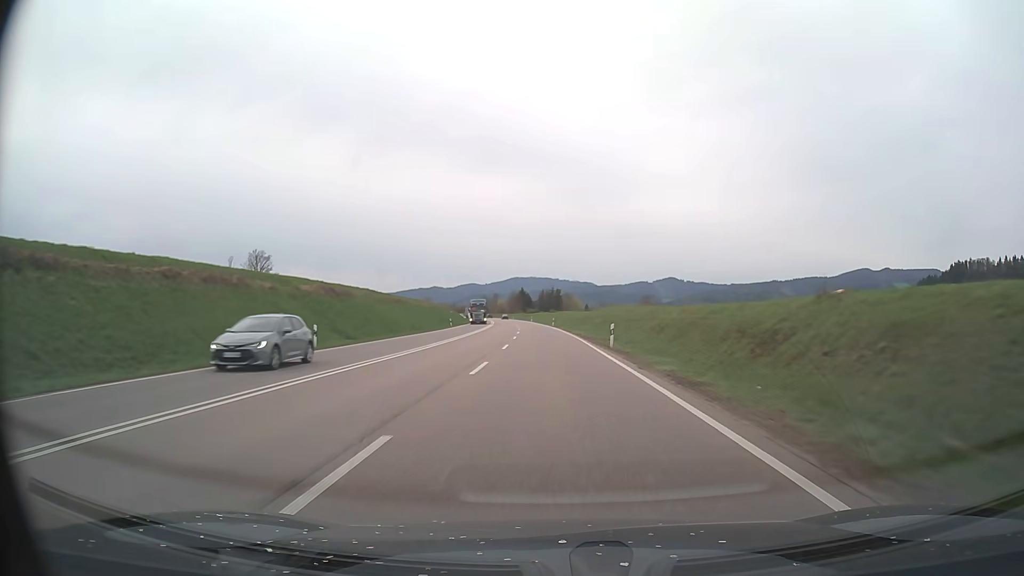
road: trunk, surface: asphalt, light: Day
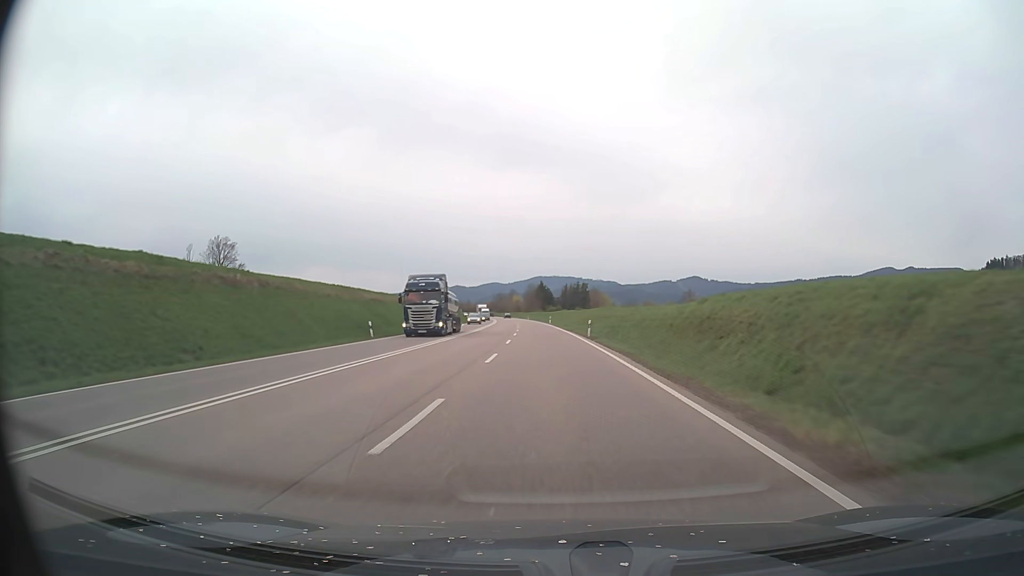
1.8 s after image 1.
(-0.8, +44.9) m; -2°
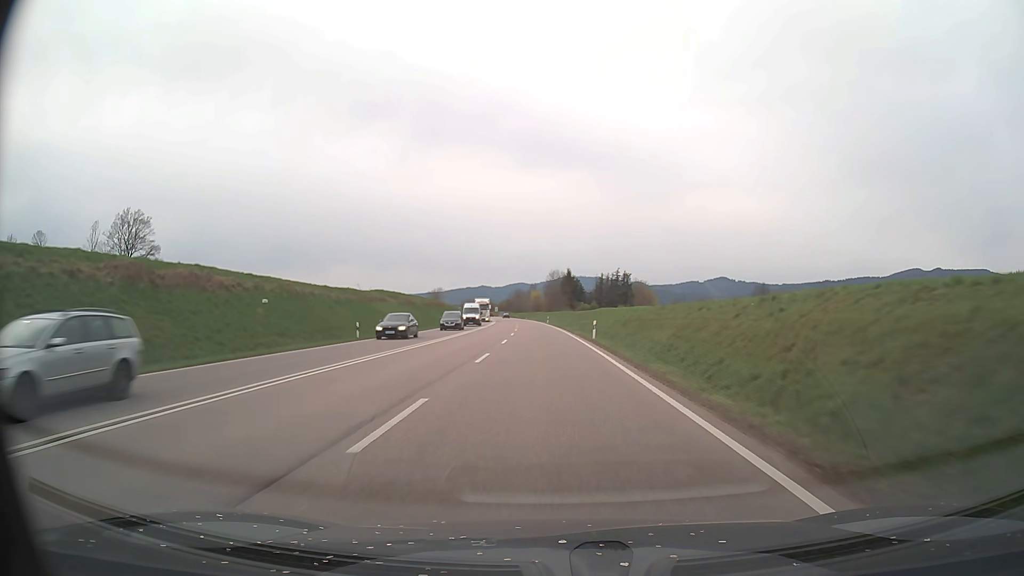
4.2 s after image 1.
(-1.2, +59.9) m; -2°
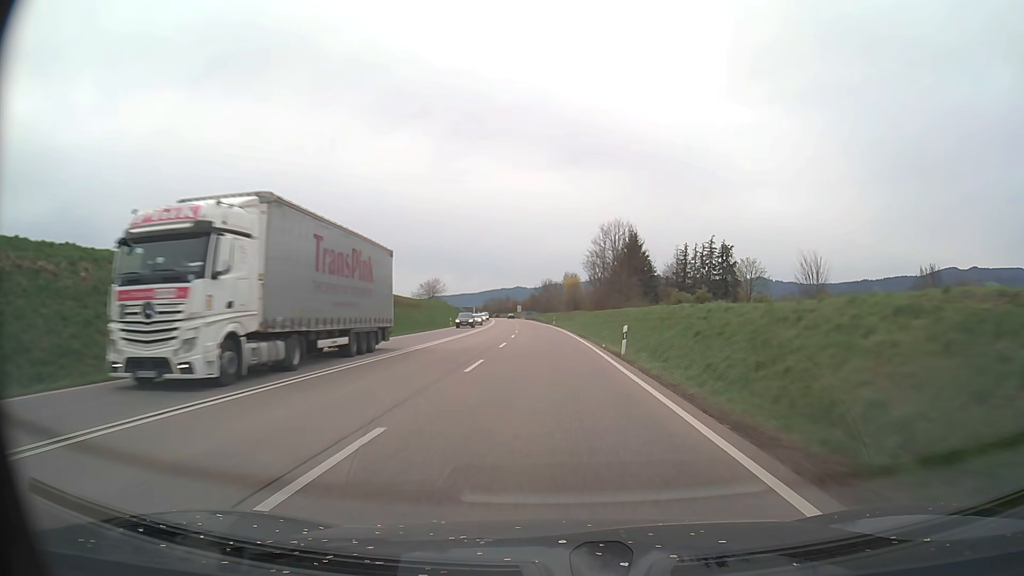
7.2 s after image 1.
(-1.8, +74.9) m; -3°
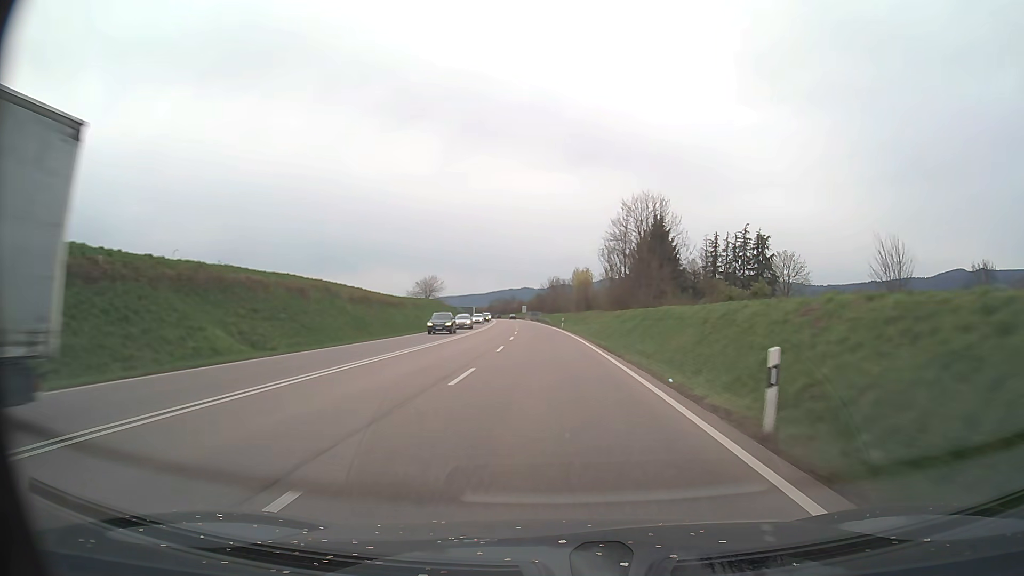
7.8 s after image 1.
(-0.1, +15.0) m; -1°
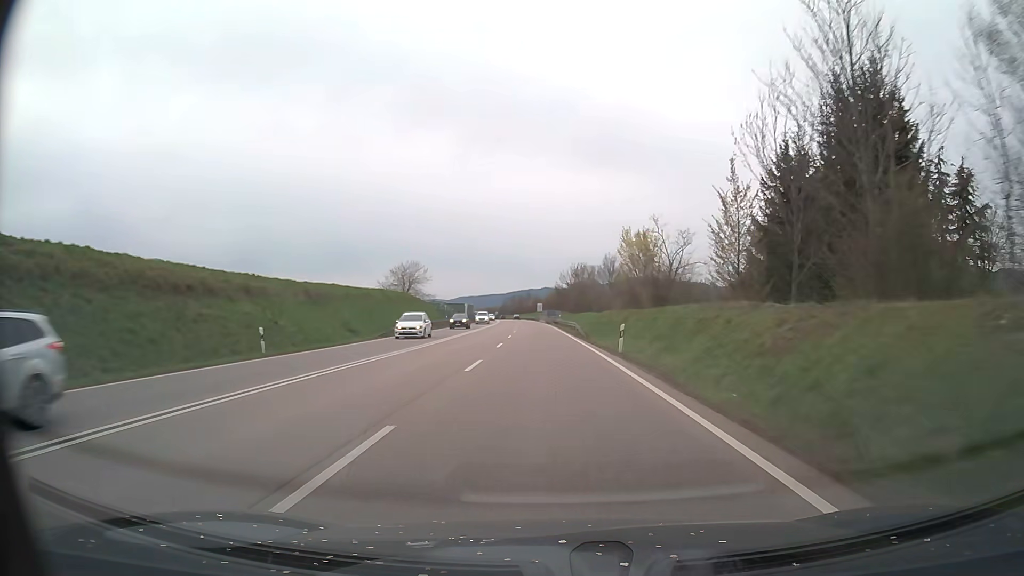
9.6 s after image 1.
(-0.7, +45.0) m; -2°
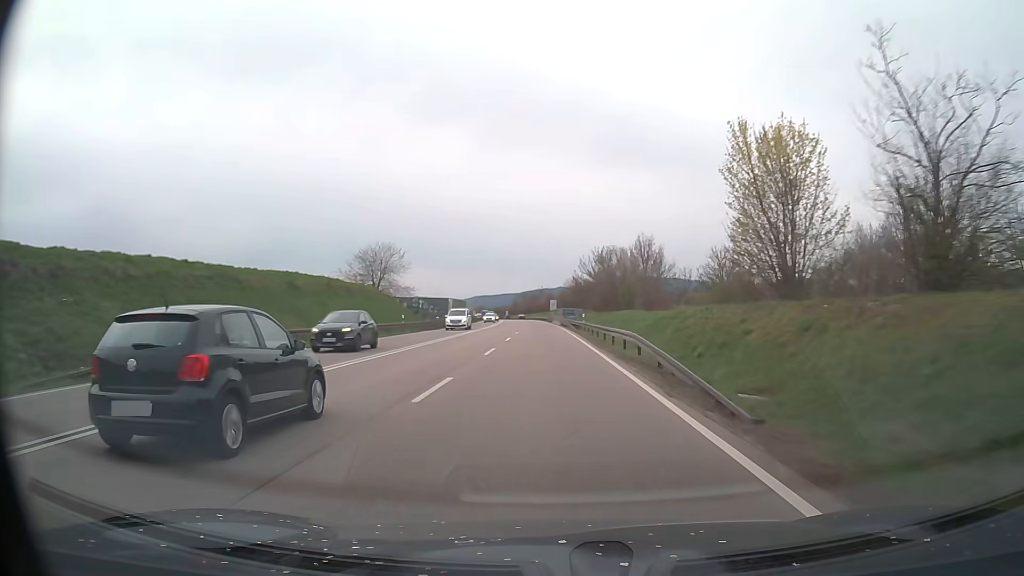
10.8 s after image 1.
(-0.3, +30.0) m; -1°
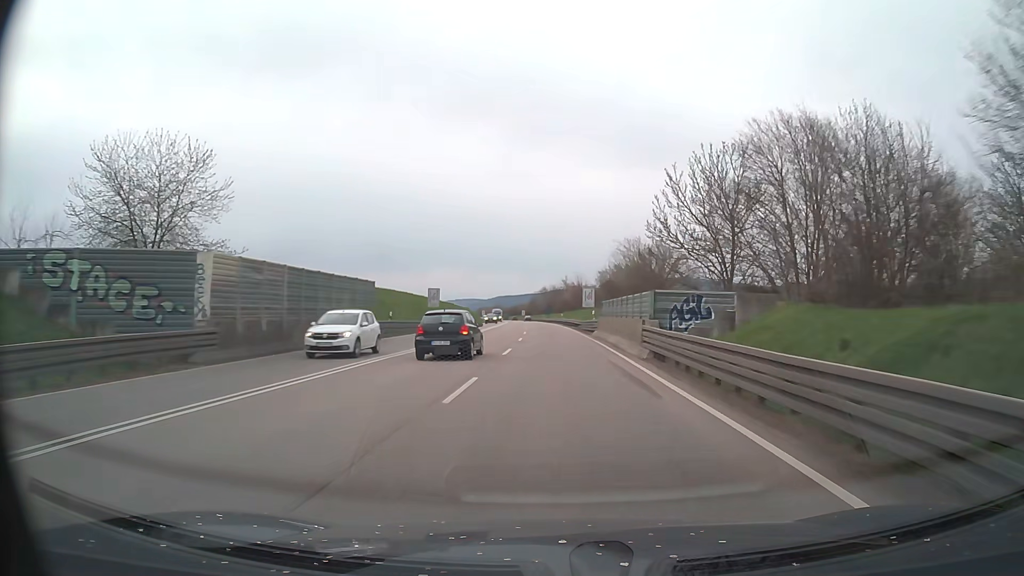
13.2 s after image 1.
(-0.9, +60.1) m; -2°
(0, +10) (0, +20) (0, +30) (0, +40) (-1, +50) (-1, +60) (-1, +70) (-2, +80) (-2, +90) (-2, +100) m
